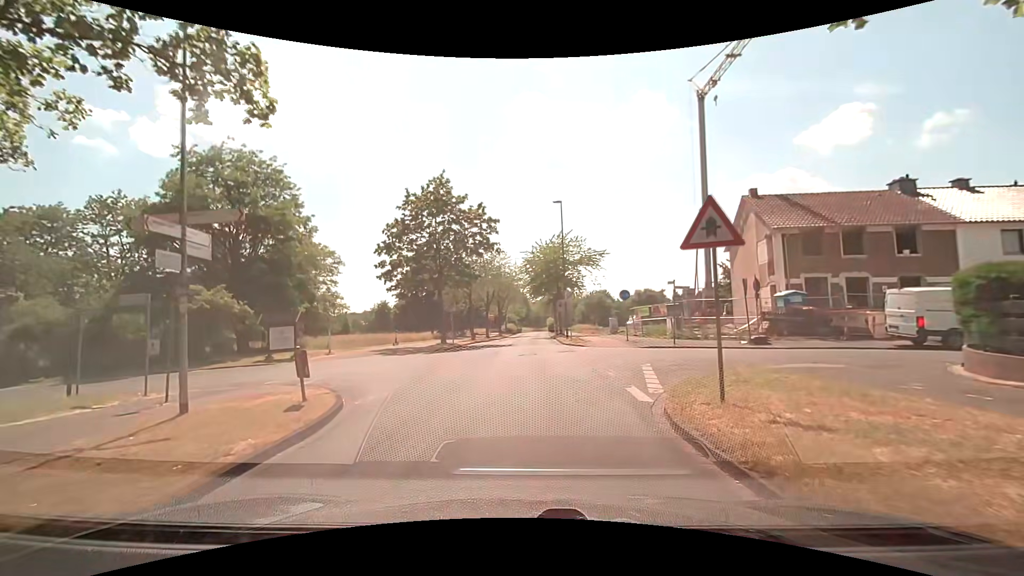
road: residential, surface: asphalt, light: Day
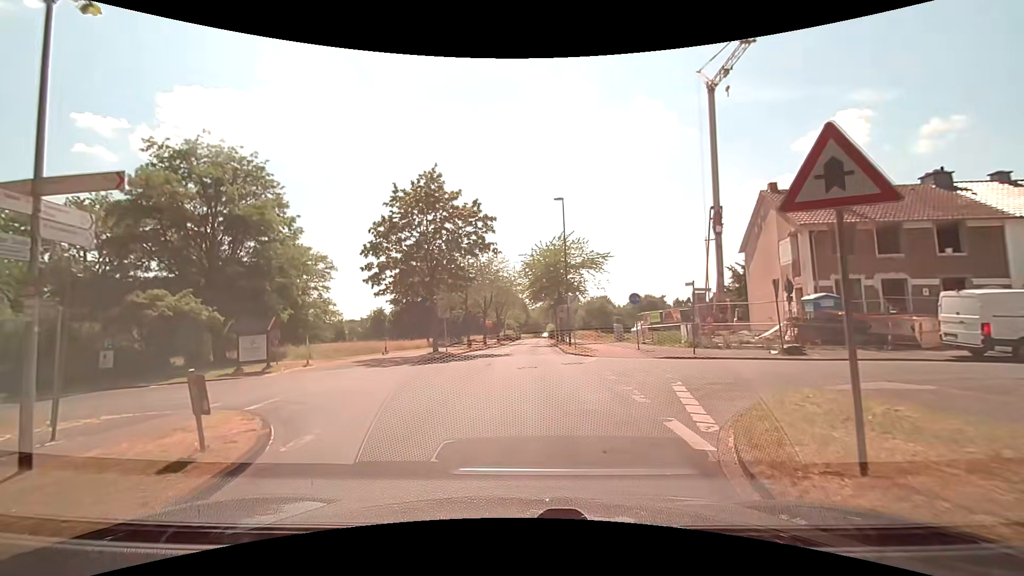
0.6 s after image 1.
(0.0, +2.8) m; +1°
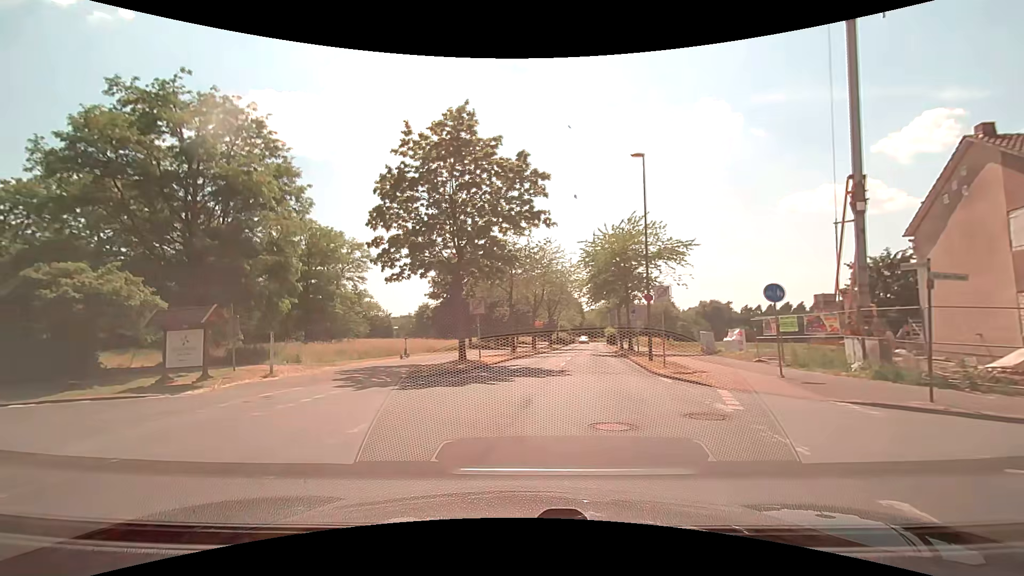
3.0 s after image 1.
(-0.2, +8.9) m; -6°
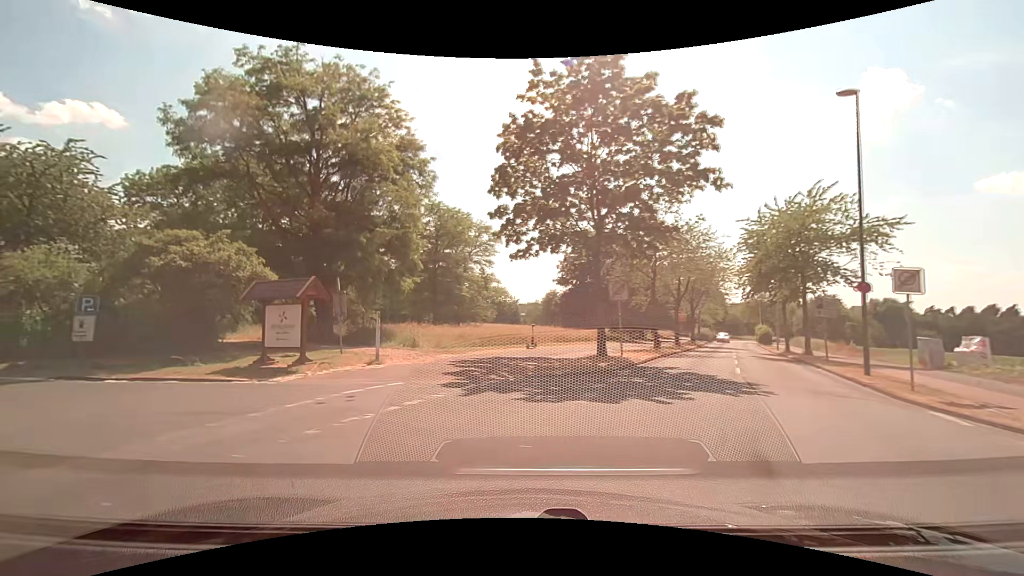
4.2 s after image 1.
(-0.5, +4.2) m; -13°
